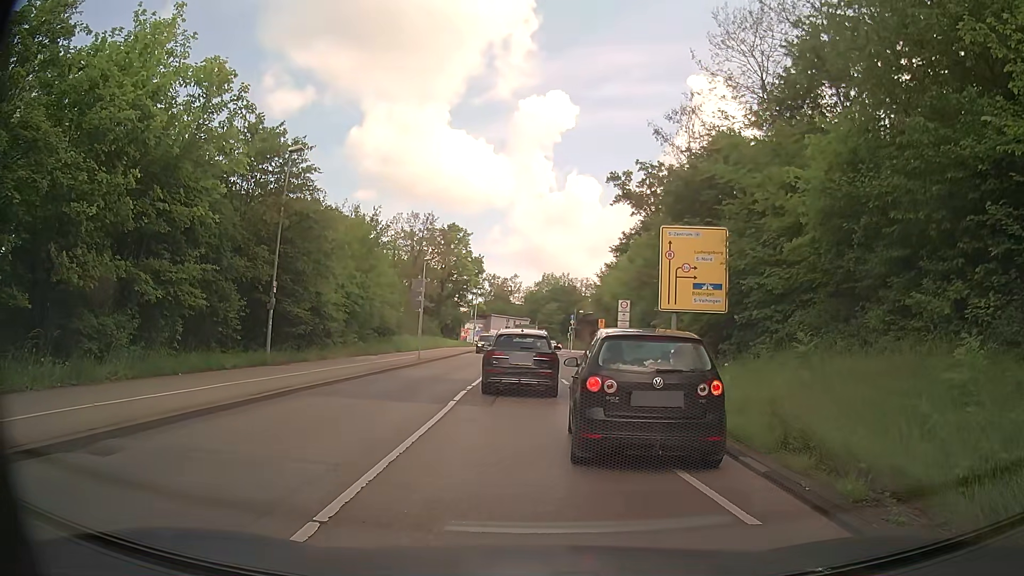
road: secondary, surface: asphalt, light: Day
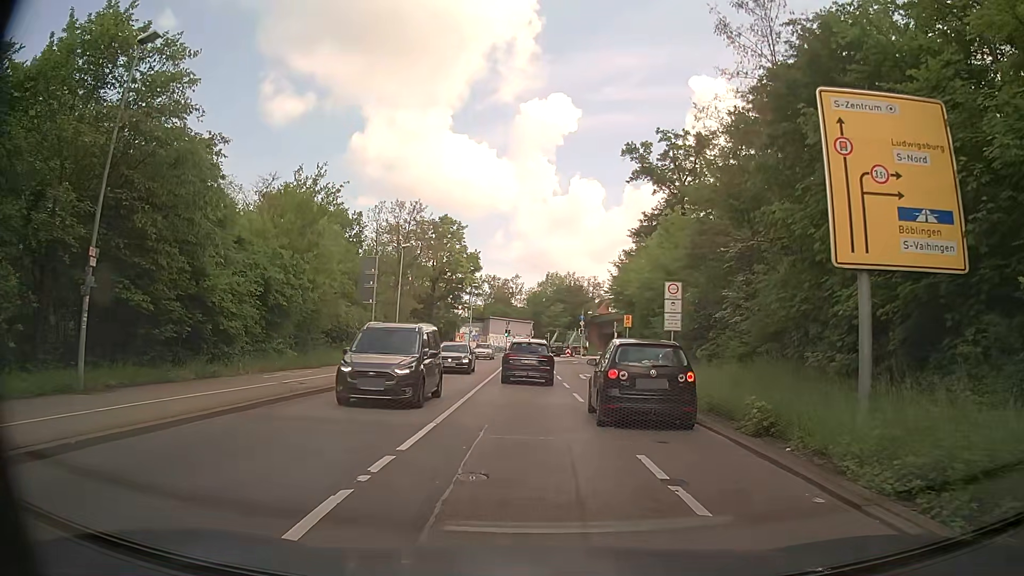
(-0.2, +12.1) m; -1°
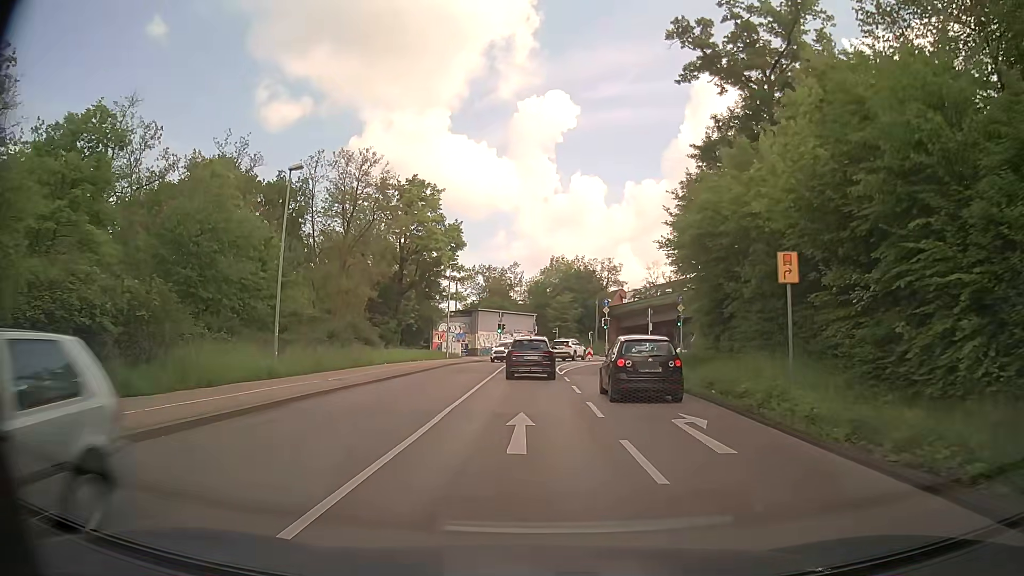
(0.0, +23.8) m; 0°
(0, +10) (0, +20) (0, +30) (0, +40) (+1, +50) (+5, +59) (+10, +68) (+17, +75) (+23, +83) (+29, +91) m
